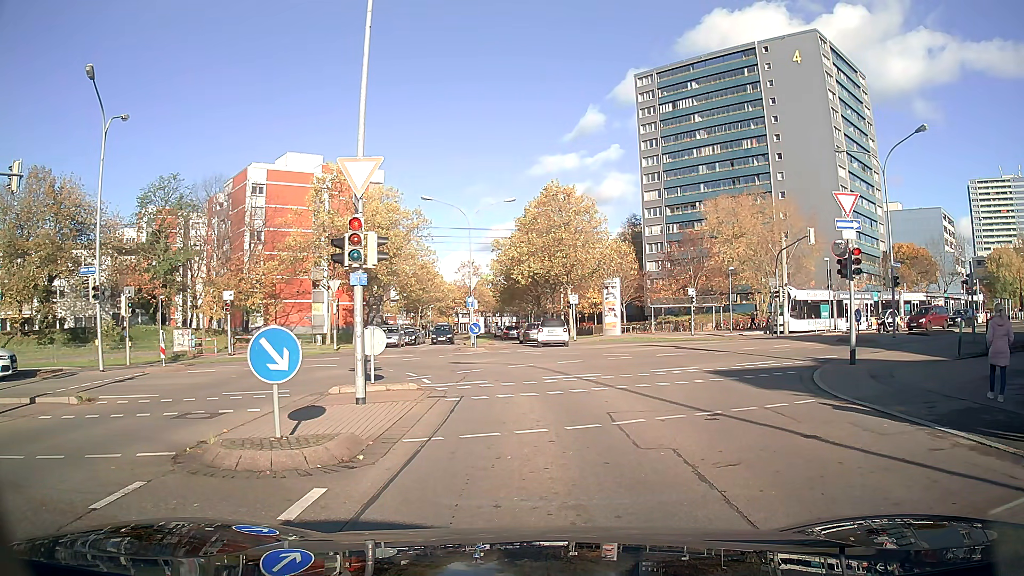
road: residential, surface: asphalt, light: Day
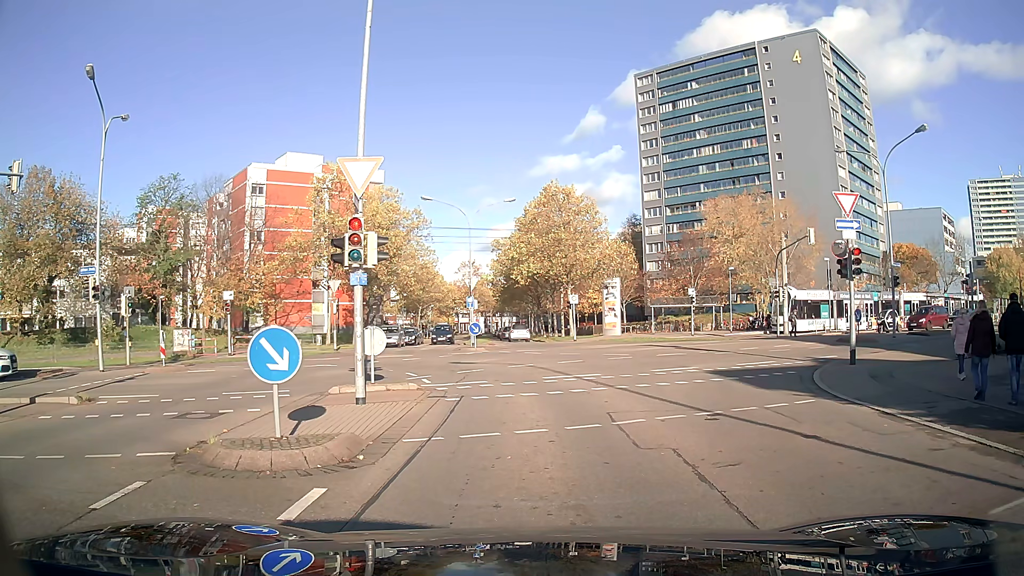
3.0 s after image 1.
(0.0, 0.0) m; 0°
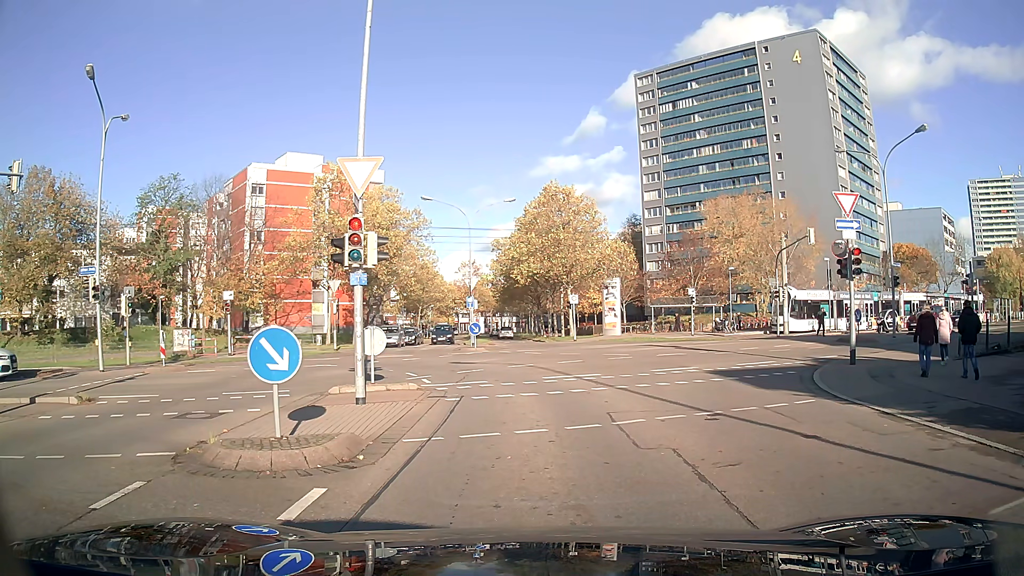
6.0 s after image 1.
(0.0, 0.0) m; 0°
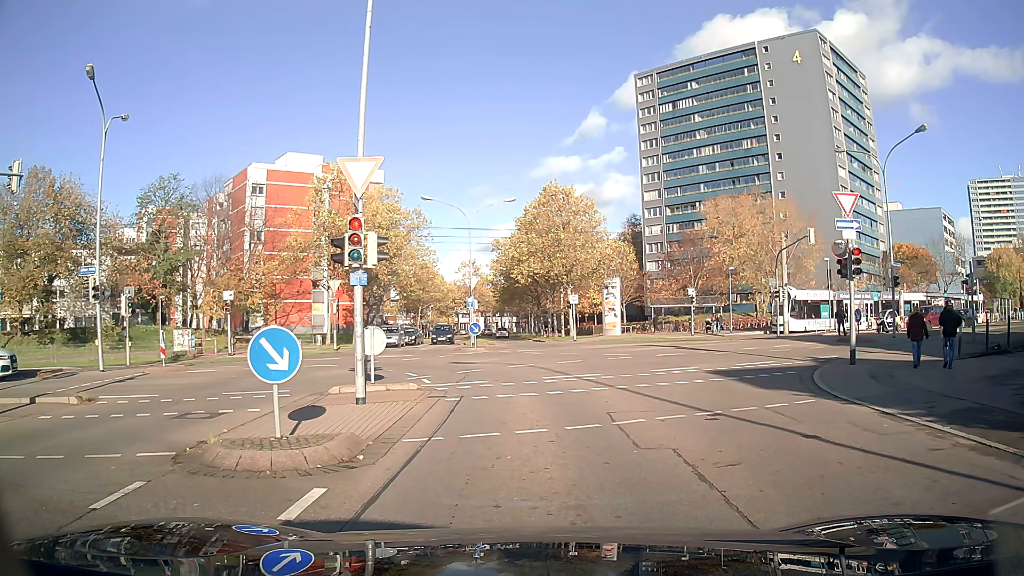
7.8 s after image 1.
(0.0, 0.0) m; 0°
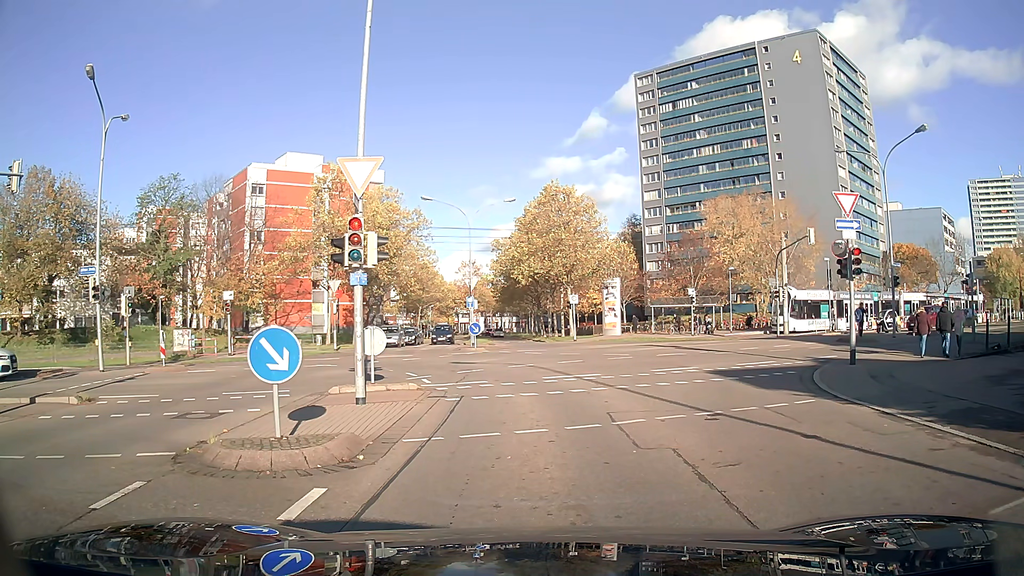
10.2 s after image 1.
(0.0, 0.0) m; 0°
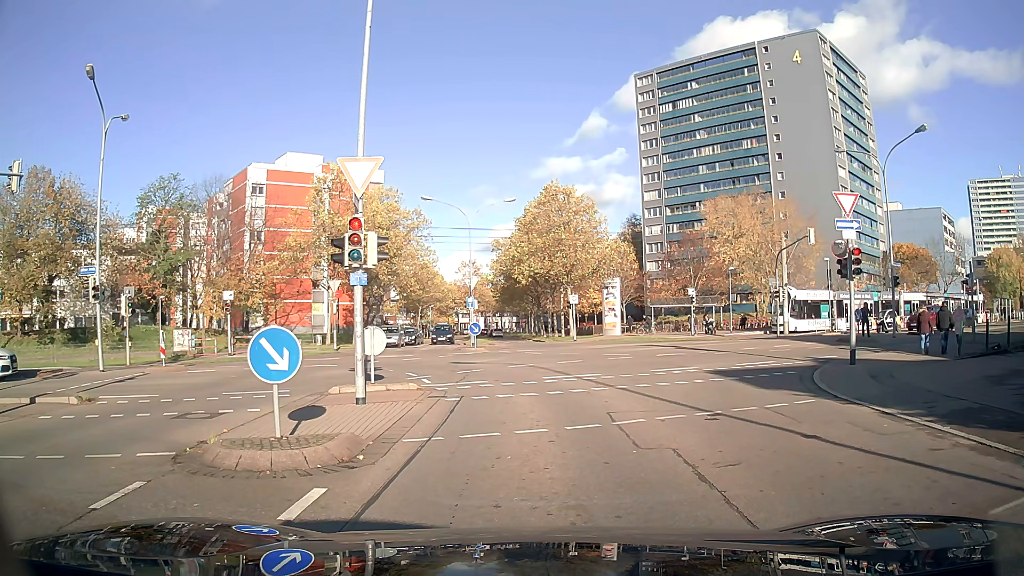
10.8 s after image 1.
(0.0, 0.0) m; 0°
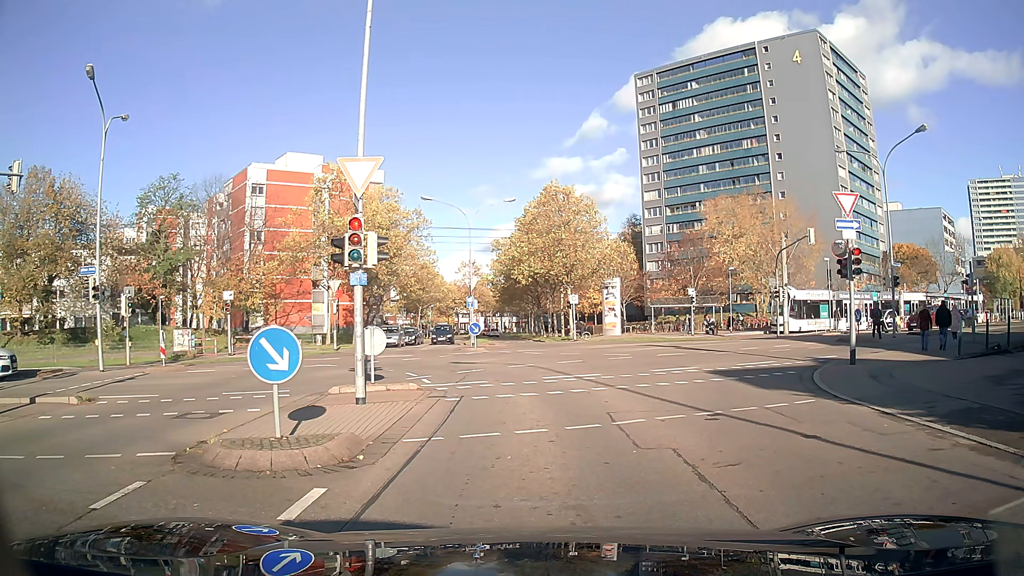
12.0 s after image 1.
(0.0, 0.0) m; 0°
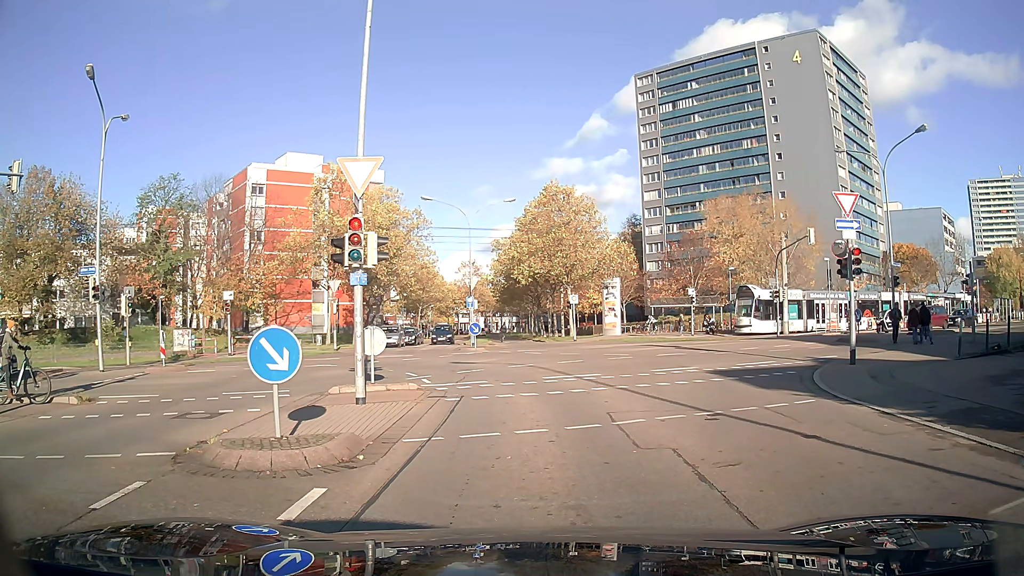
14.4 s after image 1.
(0.0, 0.0) m; 0°
(0, +10) (-2, +20) (-10, +25) (-19, +21) (-28, +17) (-37, +13) (-46, +8) (-55, +3) (-63, -2) (-72, -7) m
